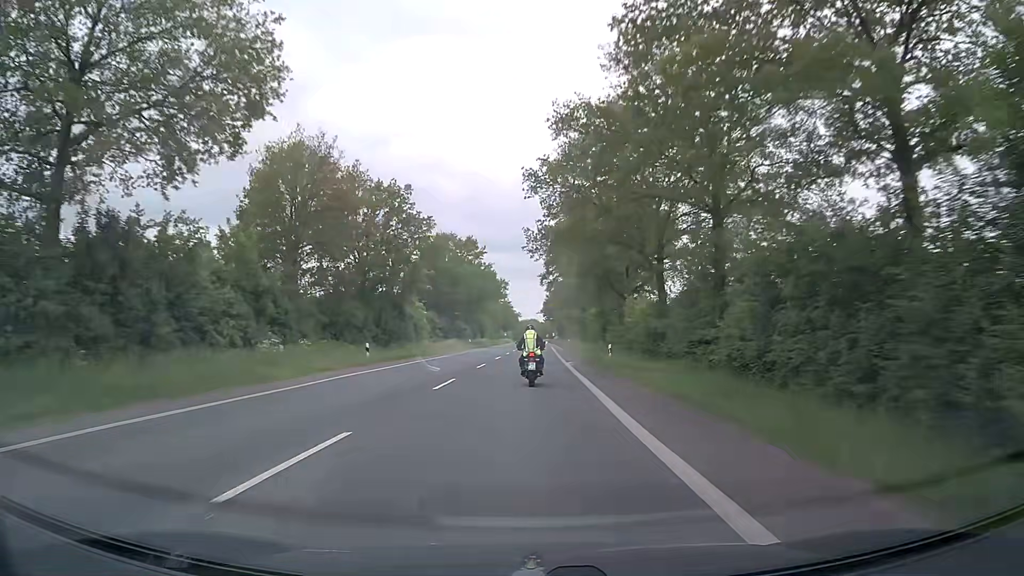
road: secondary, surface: asphalt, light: Day
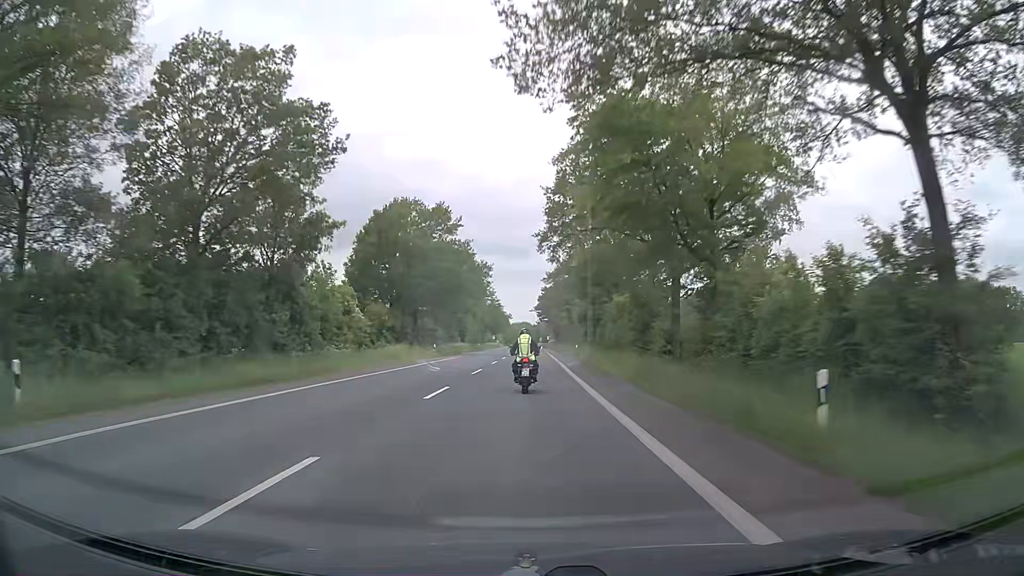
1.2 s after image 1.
(+0.2, +25.8) m; 0°
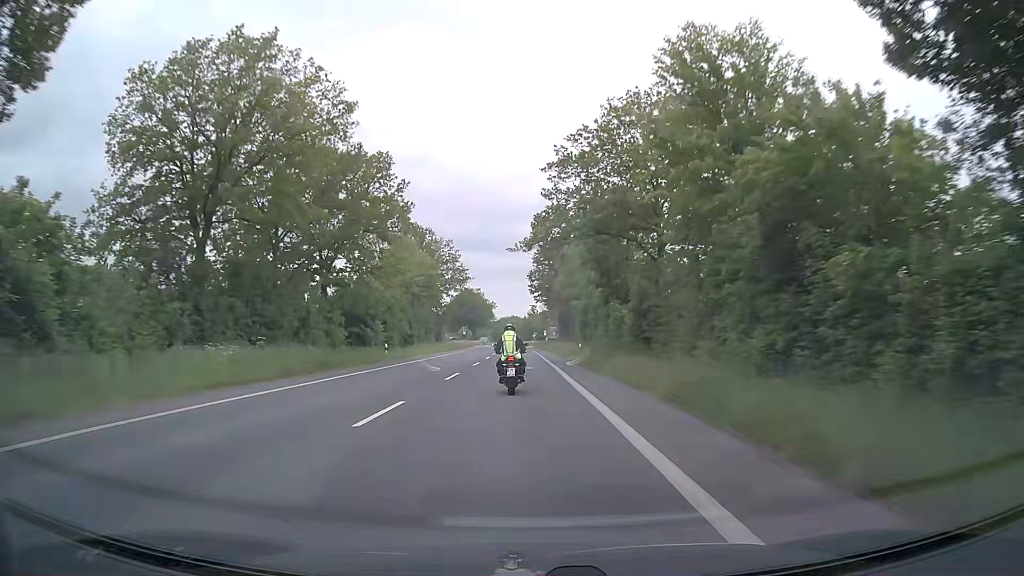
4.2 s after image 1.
(+1.0, +65.9) m; +1°
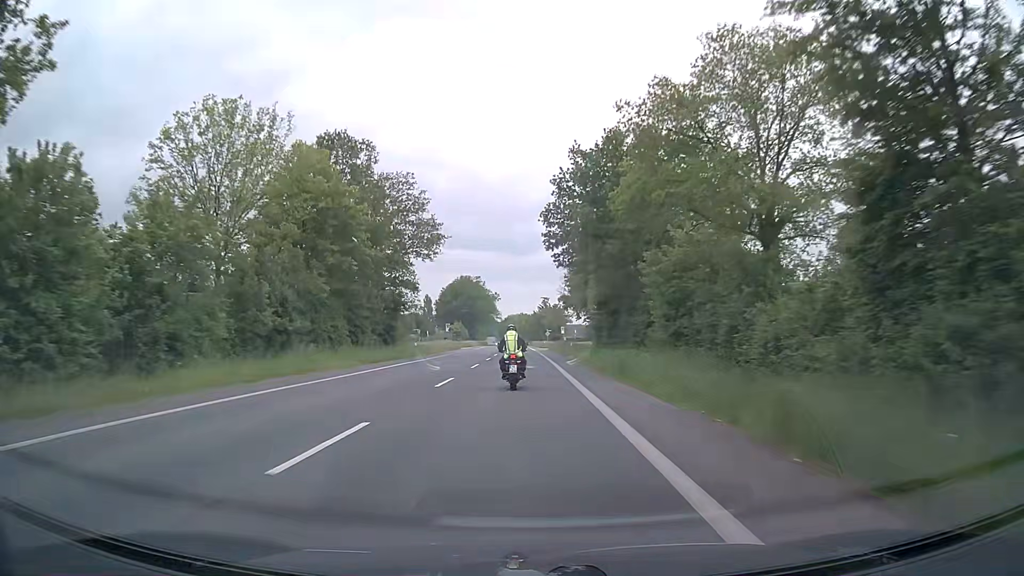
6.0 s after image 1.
(-0.2, +40.1) m; -1°
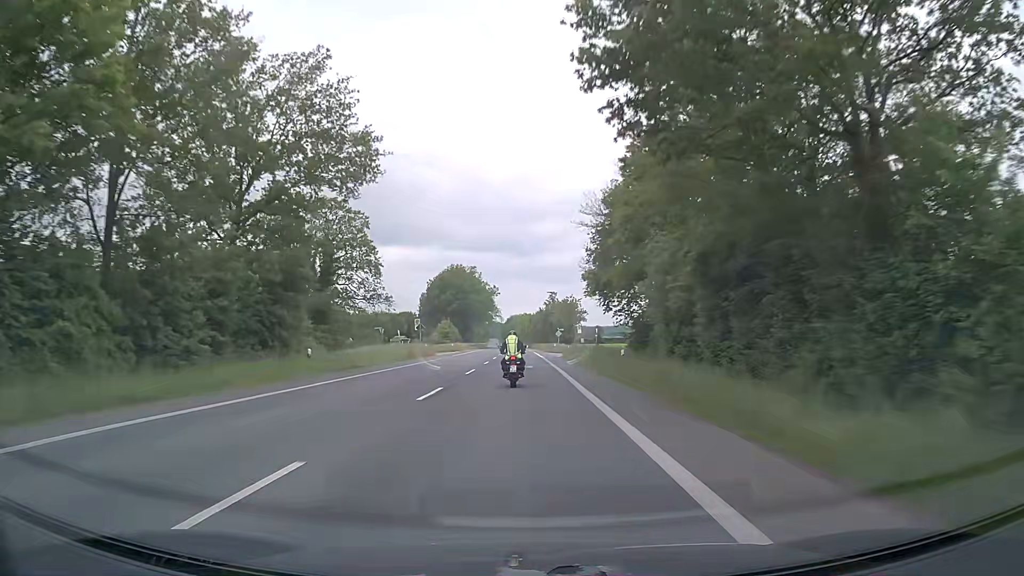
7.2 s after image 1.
(-0.2, +27.7) m; -1°
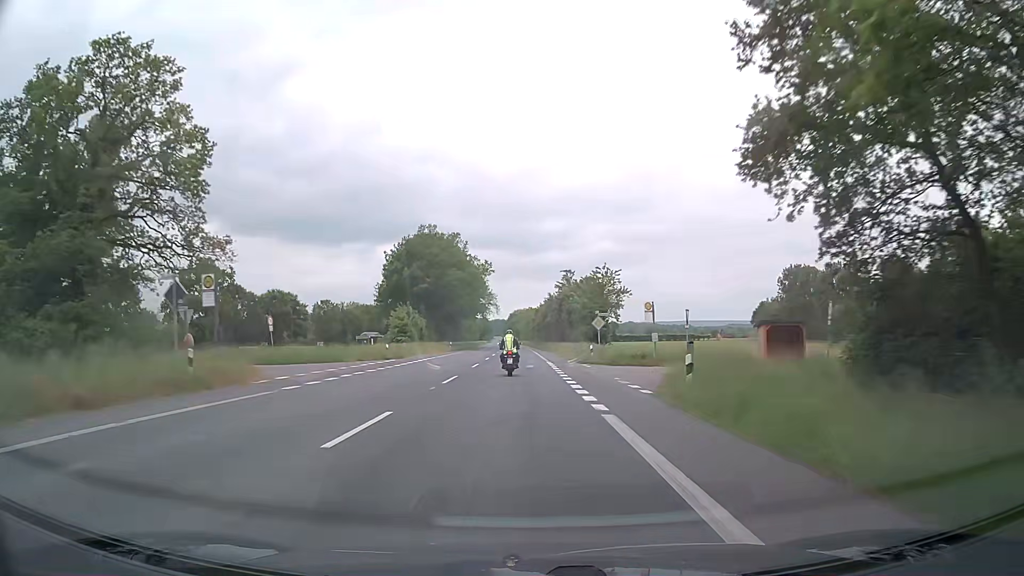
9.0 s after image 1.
(0.0, +43.4) m; 0°
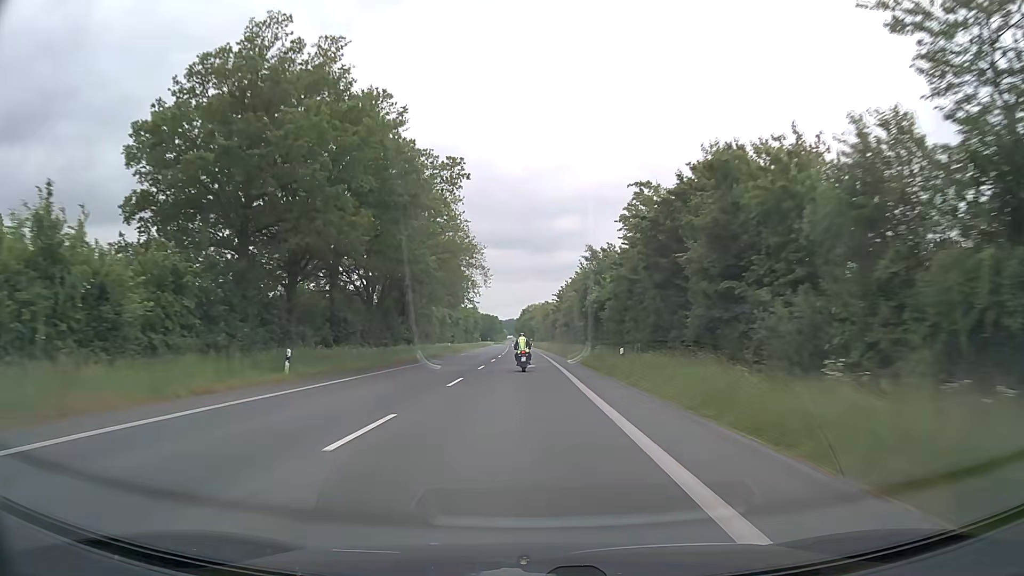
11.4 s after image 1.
(-0.5, +60.9) m; -1°
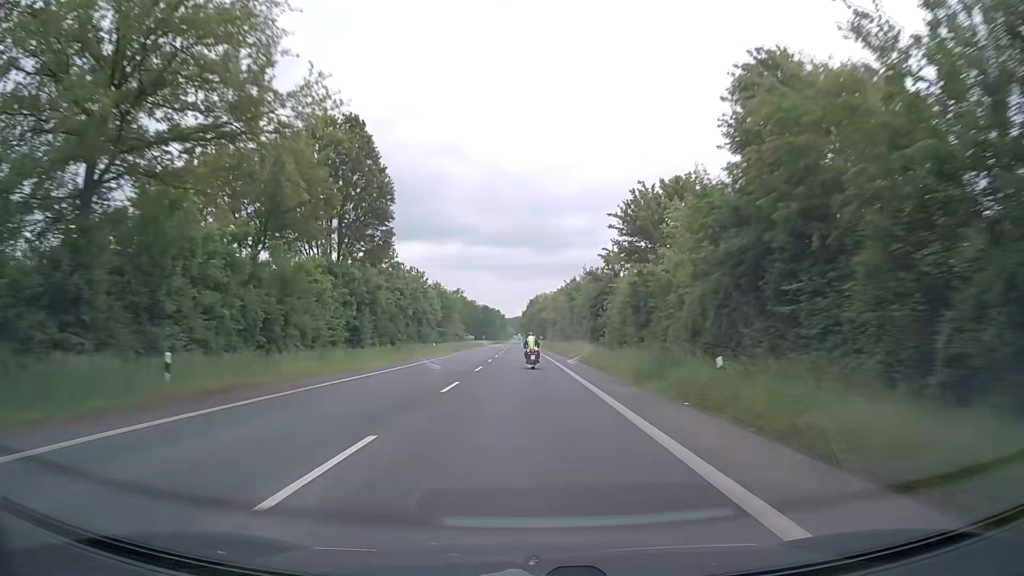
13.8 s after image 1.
(-0.6, +63.4) m; -1°
(0, +10) (0, +20) (0, +30) (0, +40) (0, +50) (0, +60) (0, +70) (-1, +80) (-1, +90) (-1, +100) m
